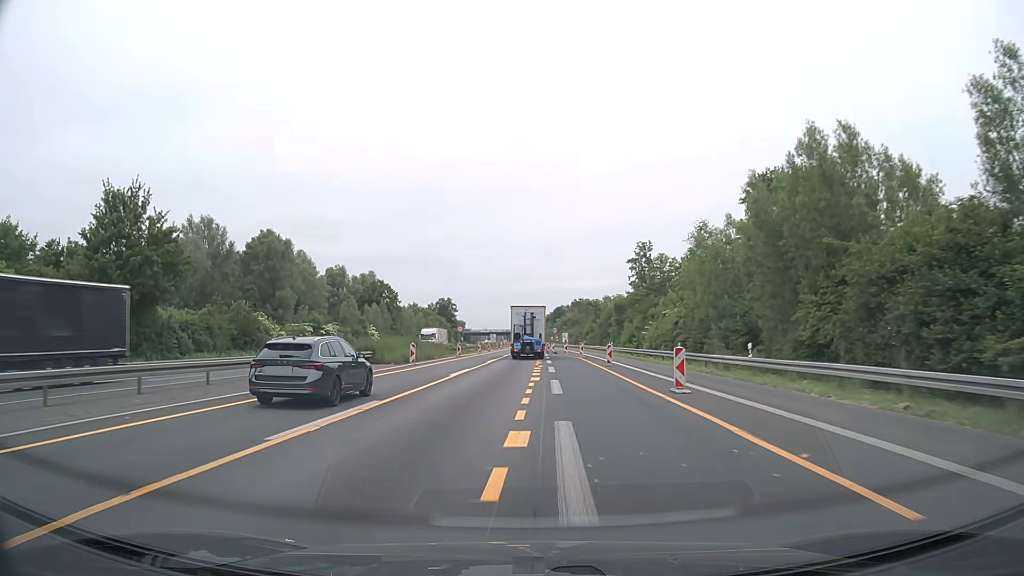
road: motorway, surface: asphalt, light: Day
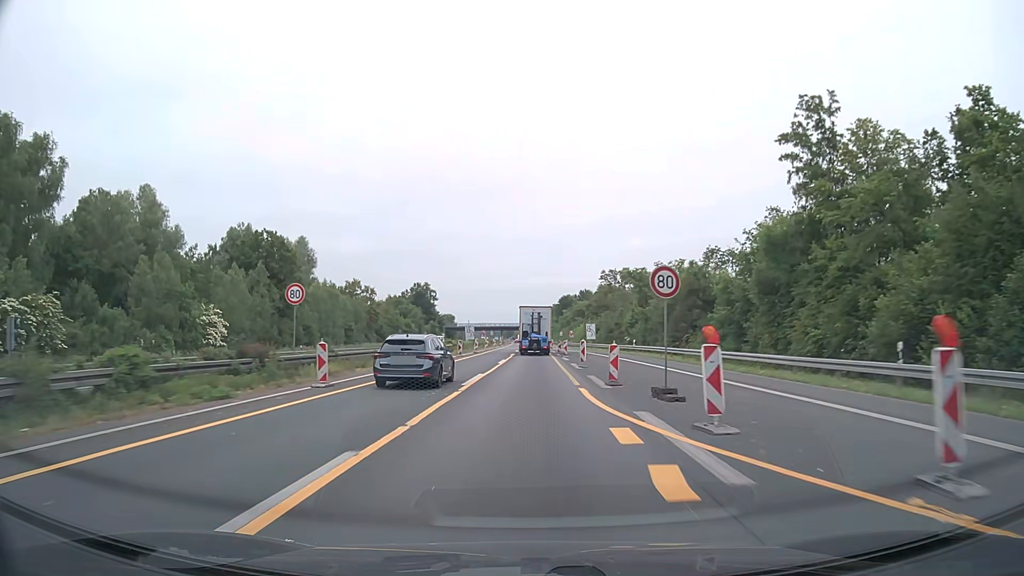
(-0.2, +61.7) m; 0°
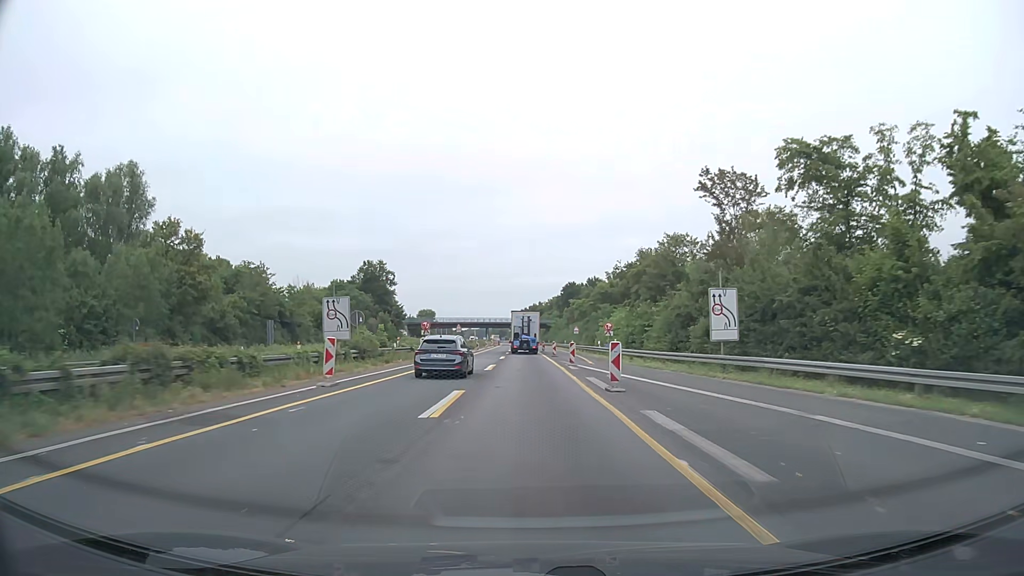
(+0.4, +62.5) m; 0°
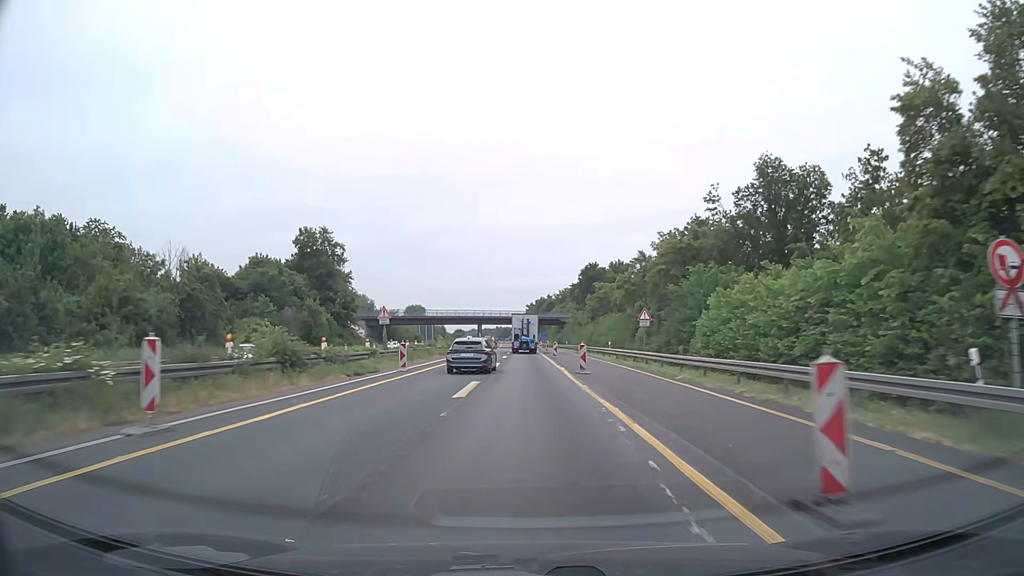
(-0.2, +49.7) m; -1°
(0, +10) (0, +20) (0, +30) (0, +40) (0, +50) (0, +60) (0, +70) (0, +80) (0, +90) (-1, +100) m
